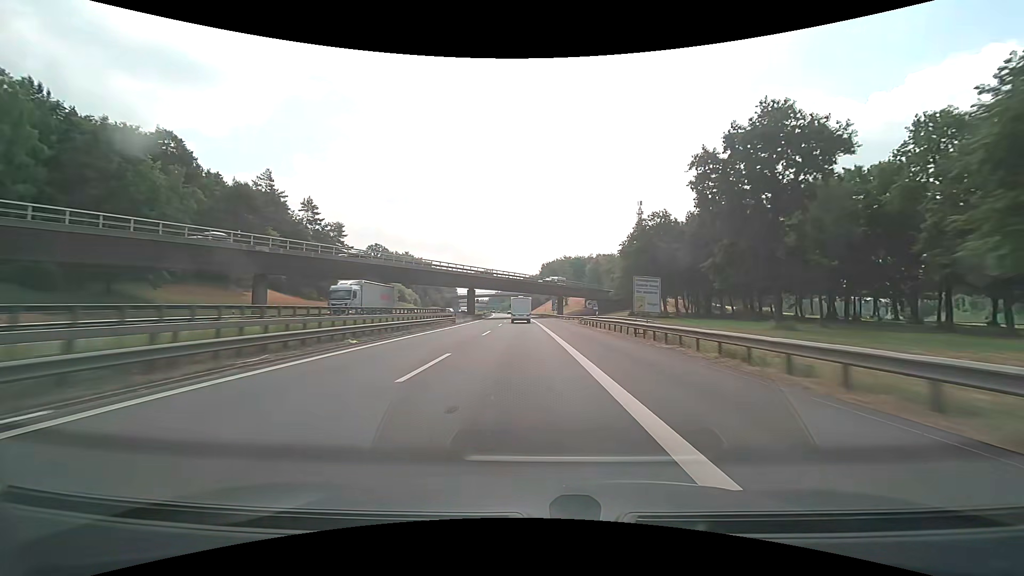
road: motorway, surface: asphalt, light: Day
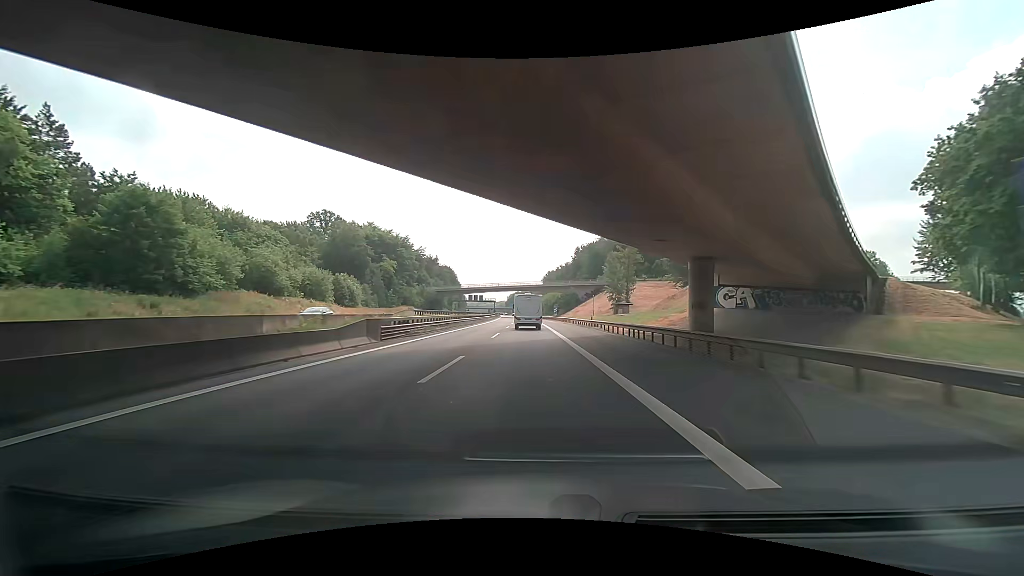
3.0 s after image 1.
(-2.6, +89.8) m; -2°
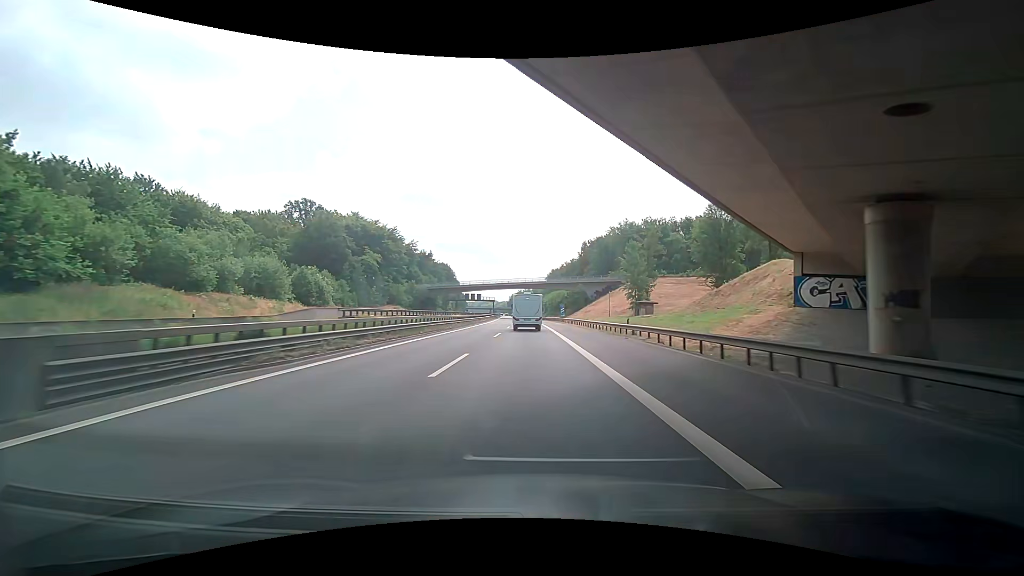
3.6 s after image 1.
(-0.2, +17.1) m; -2°
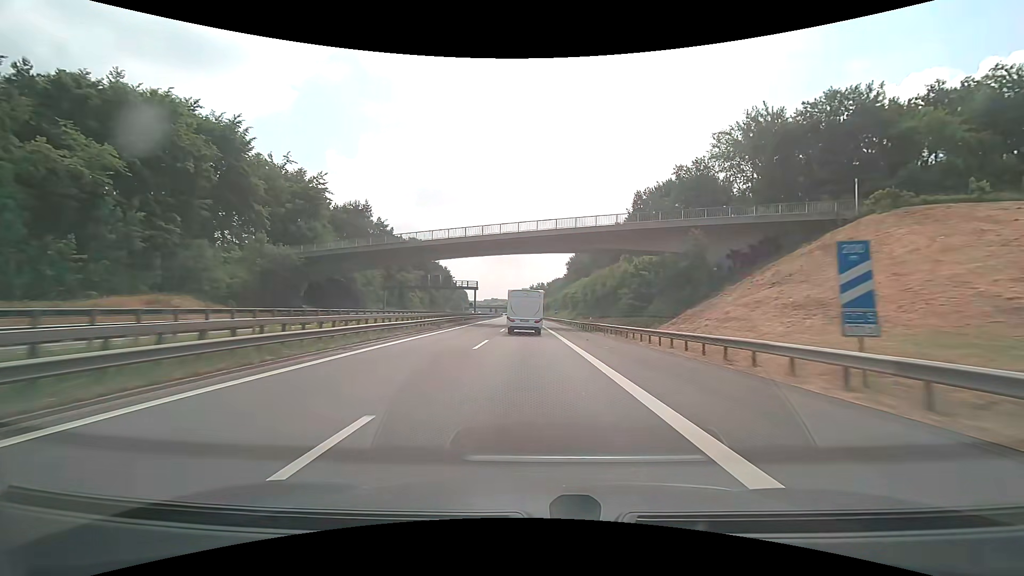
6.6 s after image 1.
(-0.3, +82.2) m; -1°
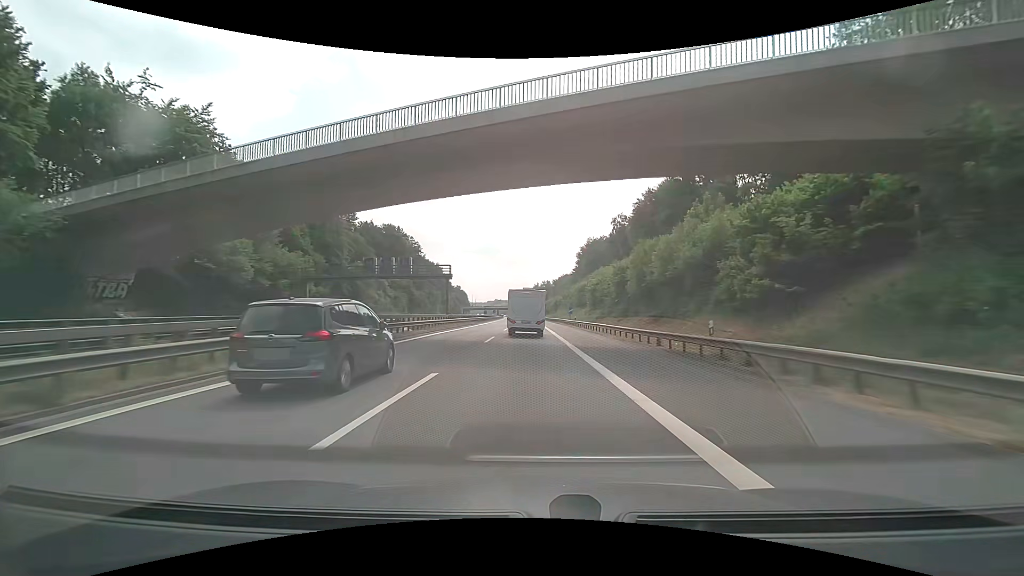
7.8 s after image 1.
(-0.1, +31.5) m; 0°
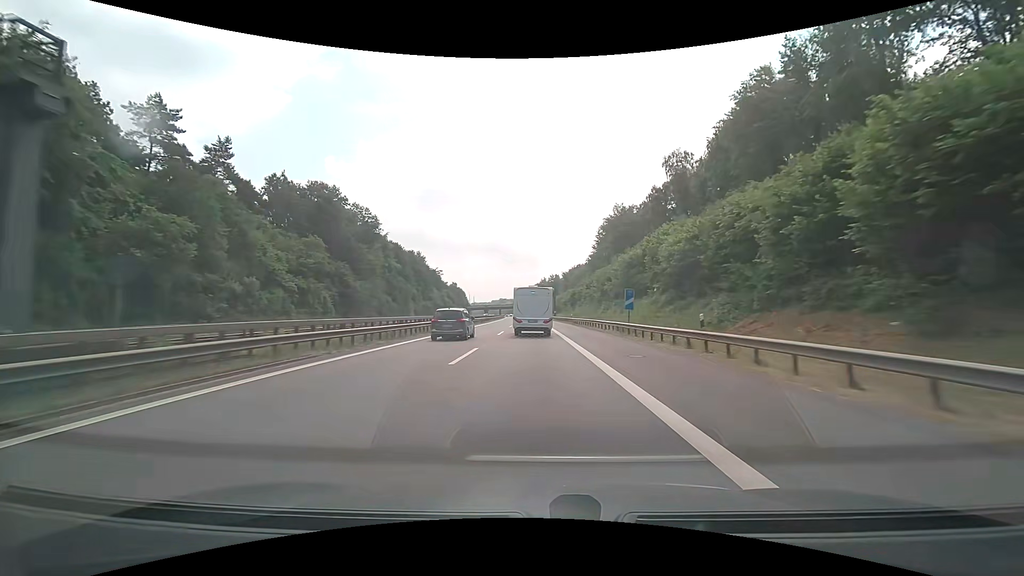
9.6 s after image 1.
(-0.4, +46.3) m; -1°
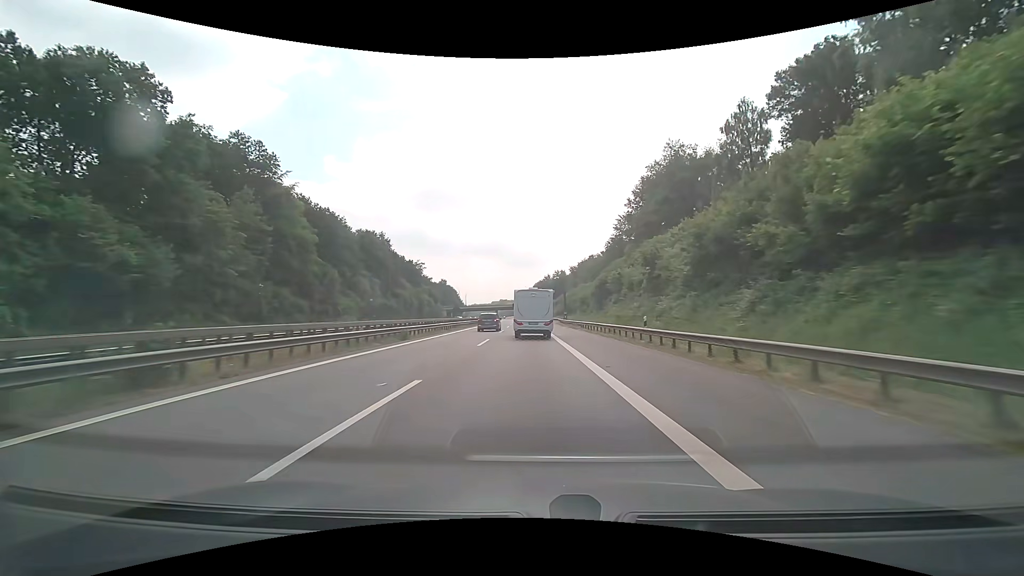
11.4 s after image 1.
(-0.3, +45.2) m; 0°
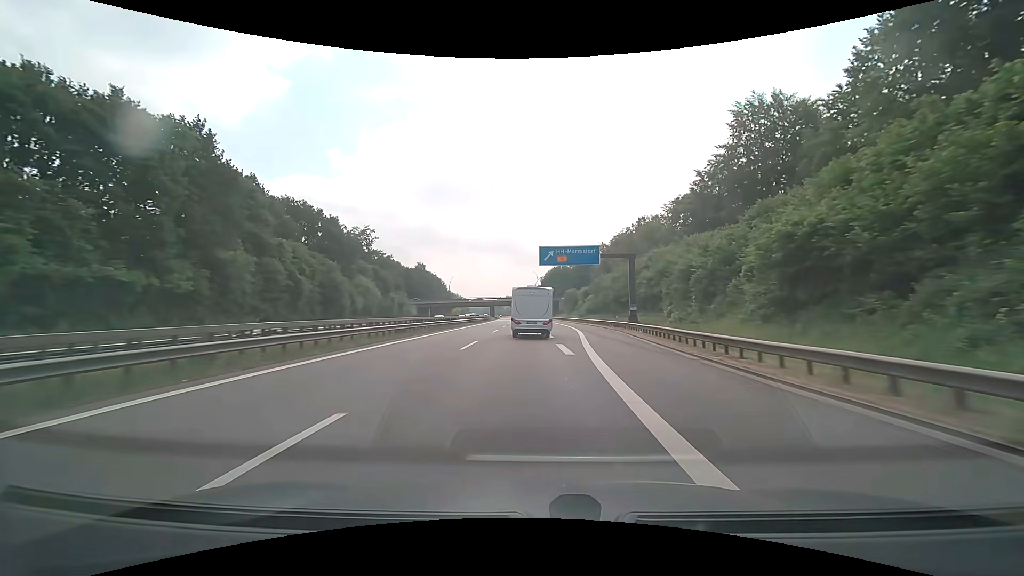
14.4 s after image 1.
(-1.1, +76.2) m; -1°
(0, +10) (0, +20) (0, +30) (0, +40) (+1, +50) (+1, +60) (+1, +70) (+1, +80) (+1, +90) (+1, +100) m
